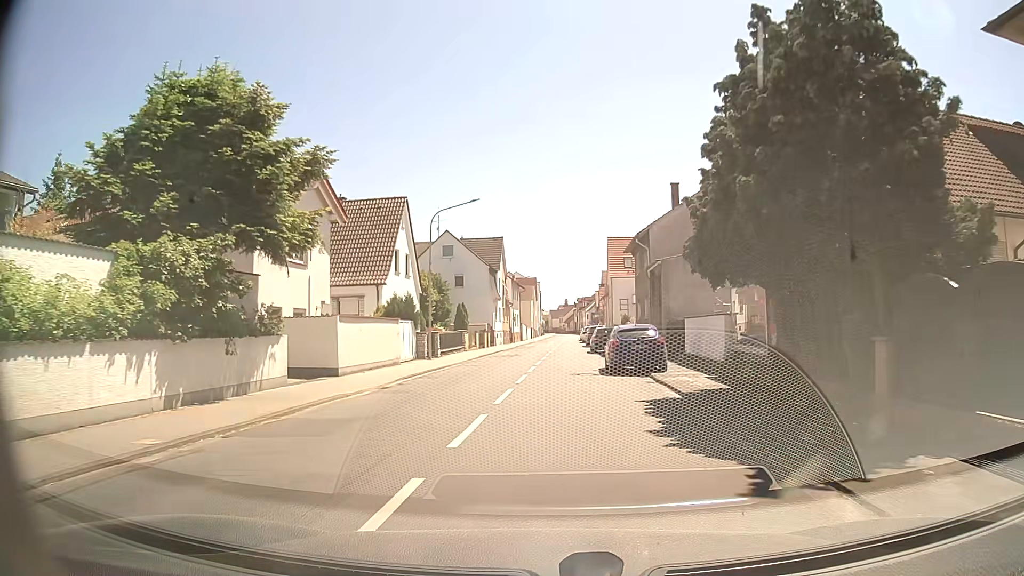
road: tertiary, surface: asphalt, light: Day
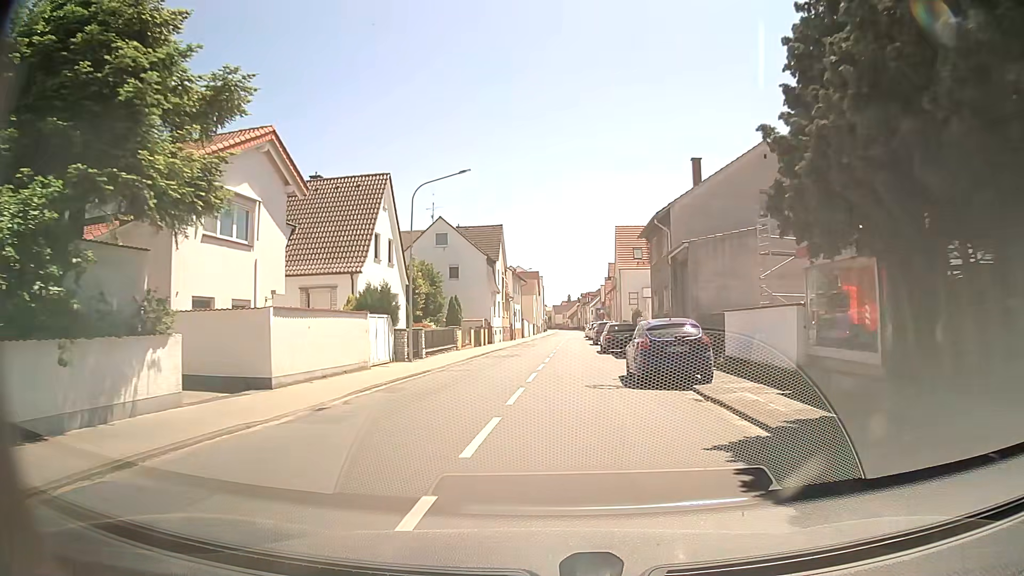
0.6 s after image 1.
(0.0, +5.4) m; 0°
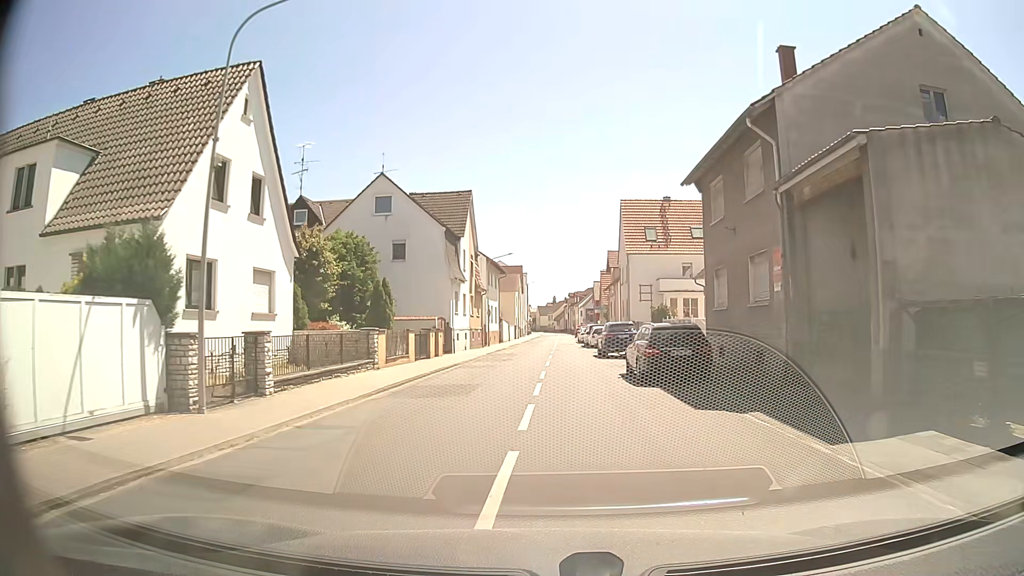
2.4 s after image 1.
(0.0, +16.2) m; 0°
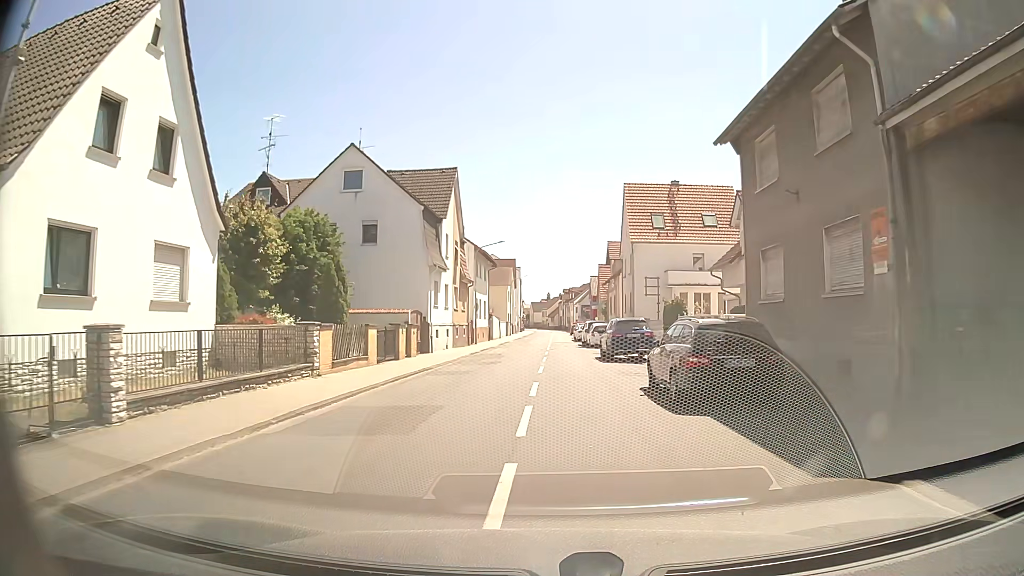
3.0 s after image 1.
(+0.1, +5.5) m; +2°
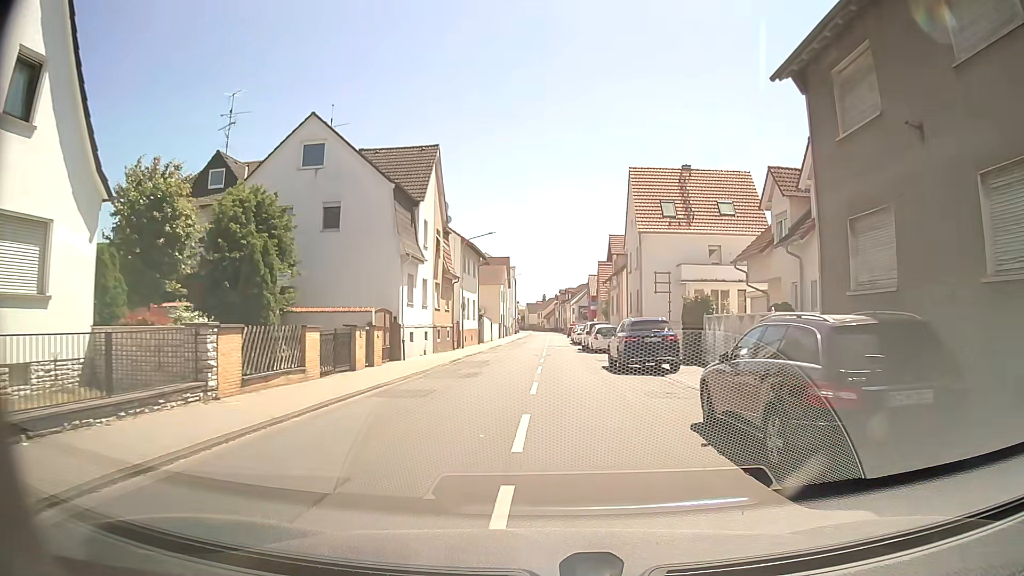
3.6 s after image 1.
(0.0, +5.5) m; +1°
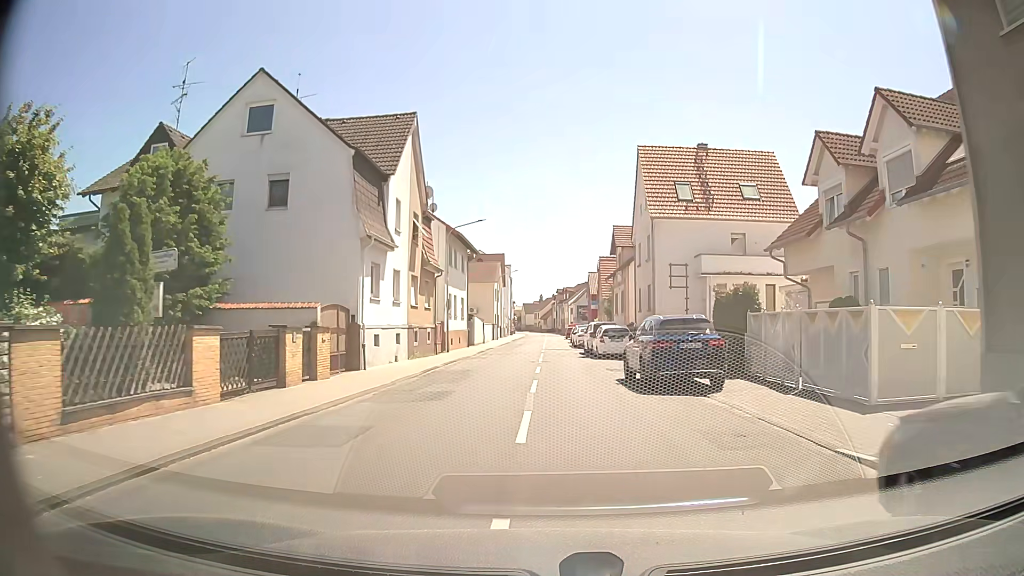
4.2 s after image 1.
(0.0, +5.5) m; 0°
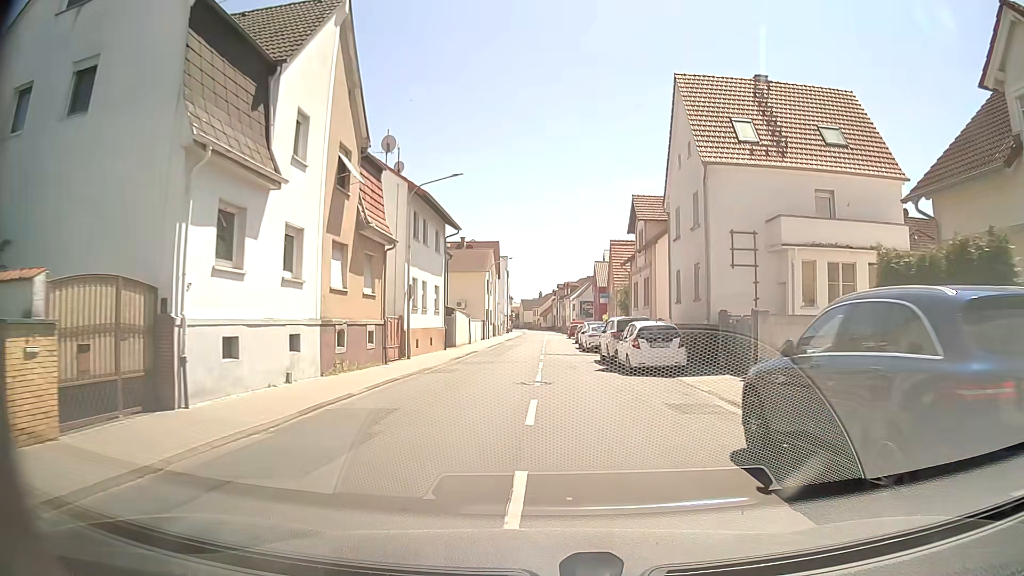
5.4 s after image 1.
(-0.1, +11.1) m; 0°
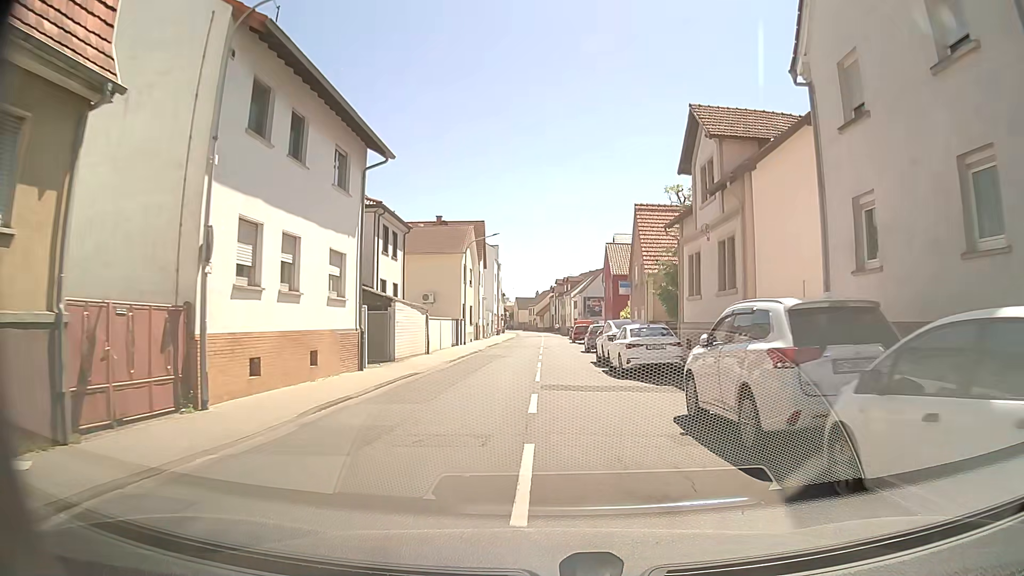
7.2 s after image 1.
(+0.1, +17.0) m; +1°
(0, +10) (0, +20) (0, +30) (0, +40) (0, +50) (0, +60) (0, +70) (0, +80) (0, +90) (0, +100) m
